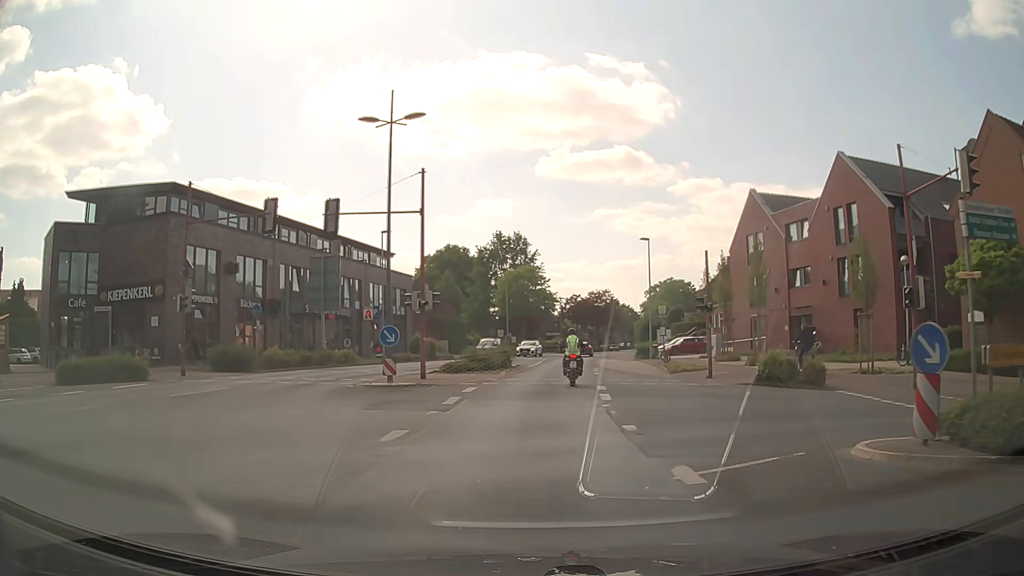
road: secondary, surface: asphalt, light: Day
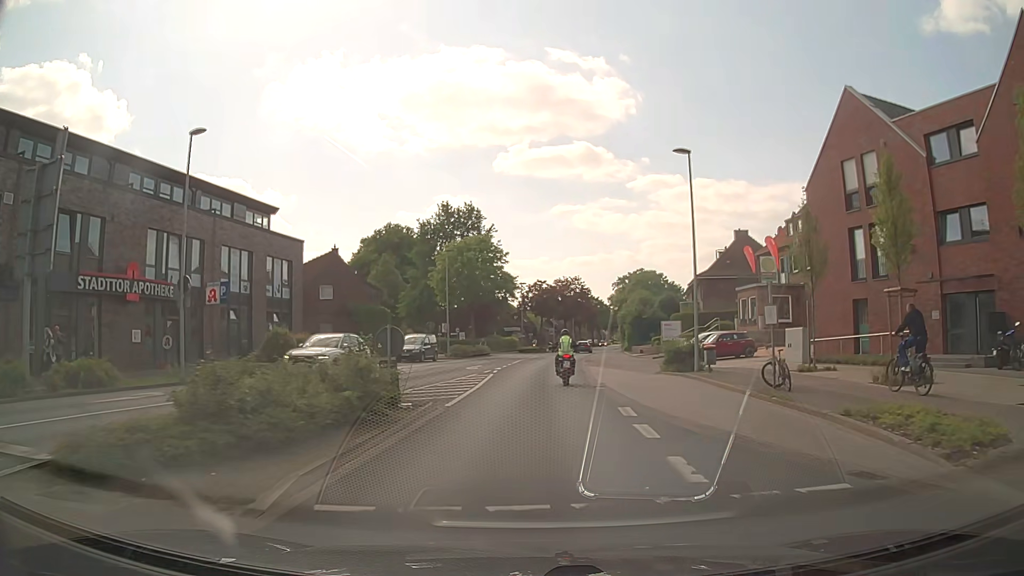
(+0.7, +21.8) m; +3°
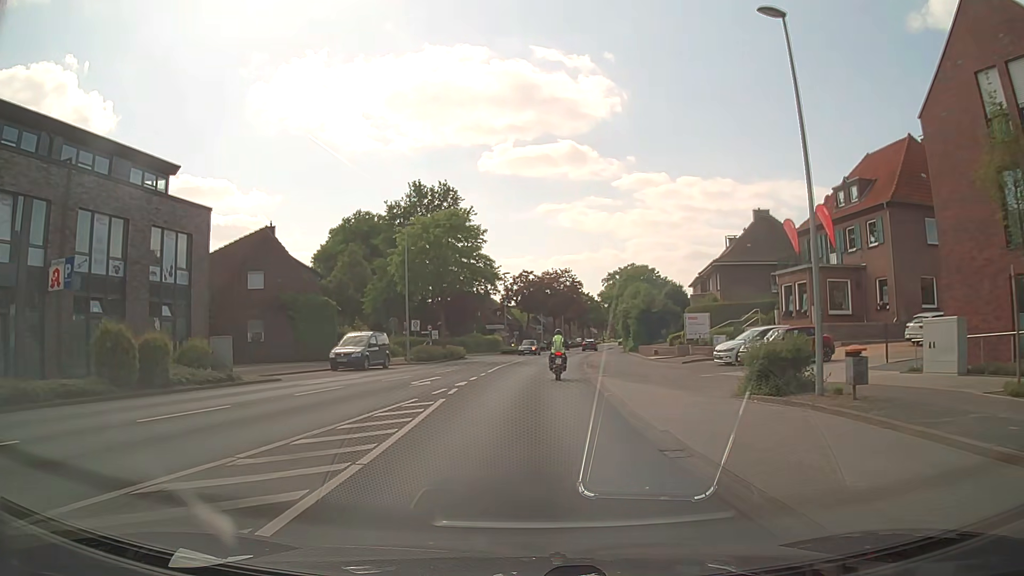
(+0.2, +11.8) m; +1°
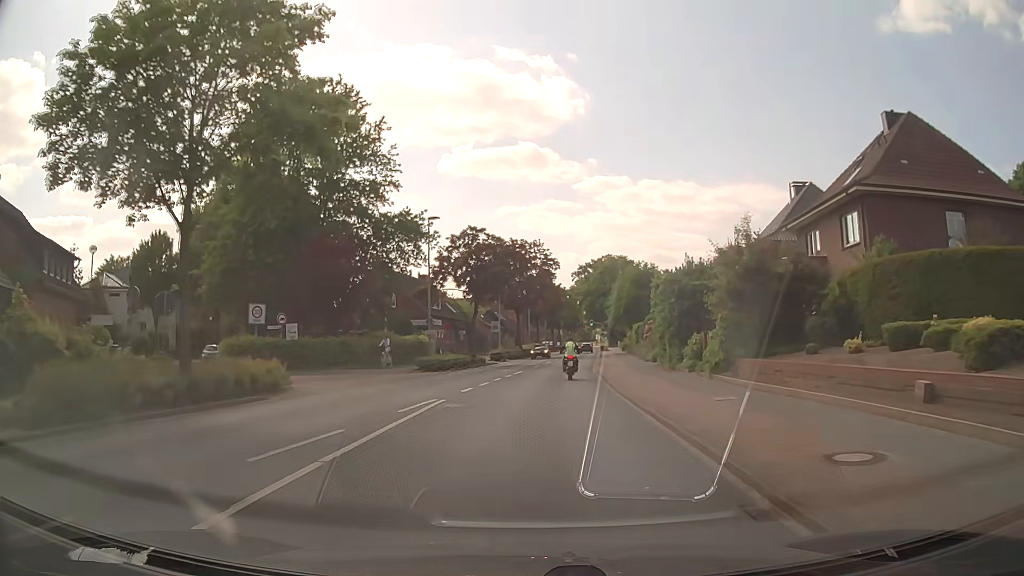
(+0.7, +32.9) m; +3°
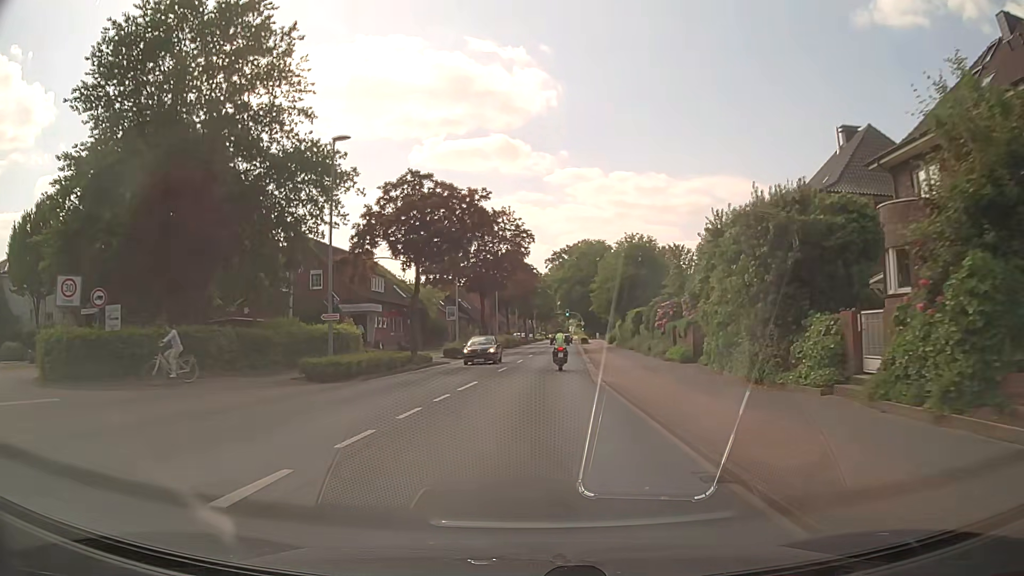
(+0.4, +14.3) m; +3°
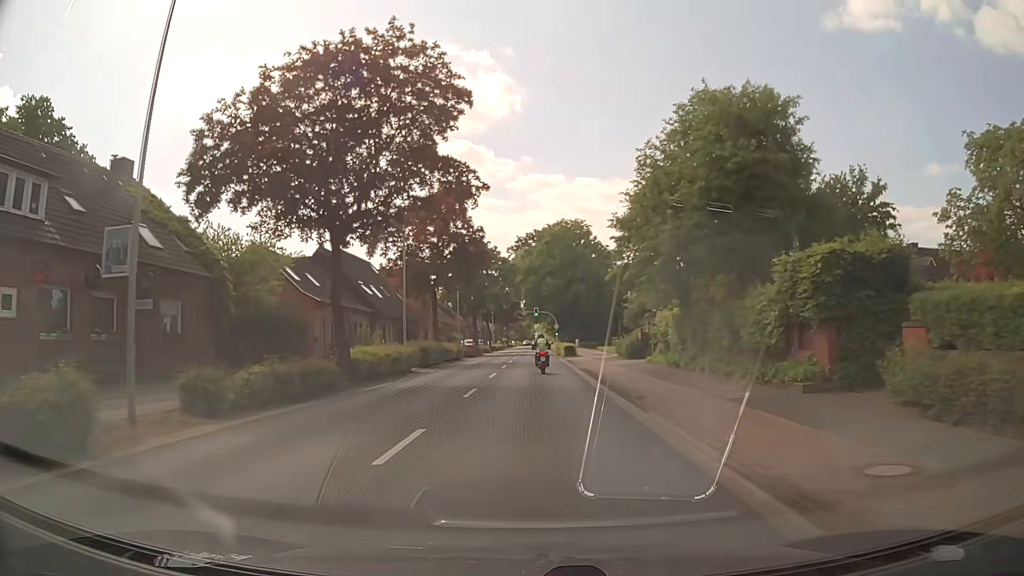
(+1.1, +36.9) m; +3°
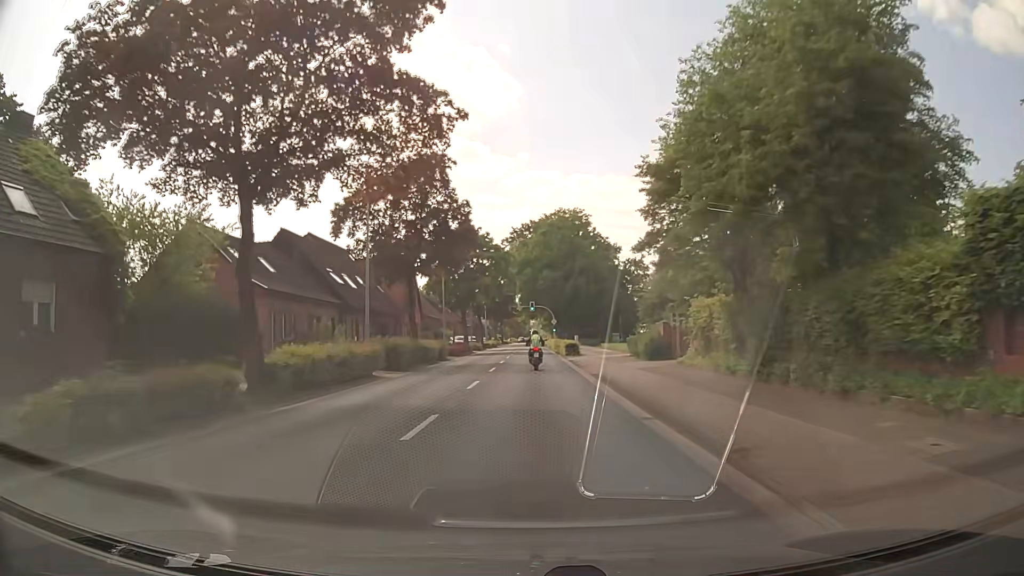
(0.0, +7.5) m; +1°
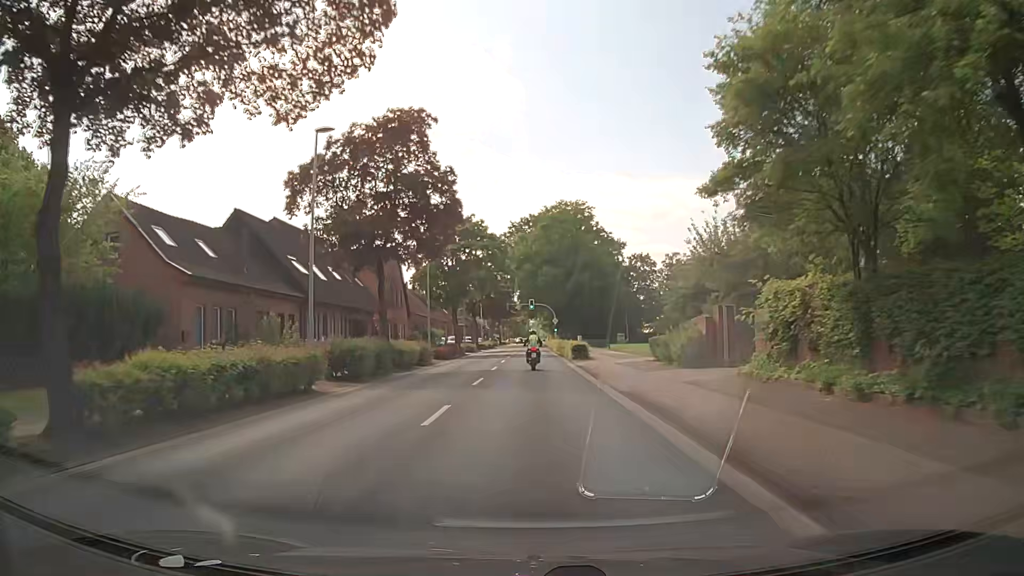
(0.0, +7.5) m; 0°
(0, +10) (0, +20) (0, +30) (0, +40) (0, +50) (0, +60) (+1, +70) (+1, +80) (+1, +90) (+1, +100) m
